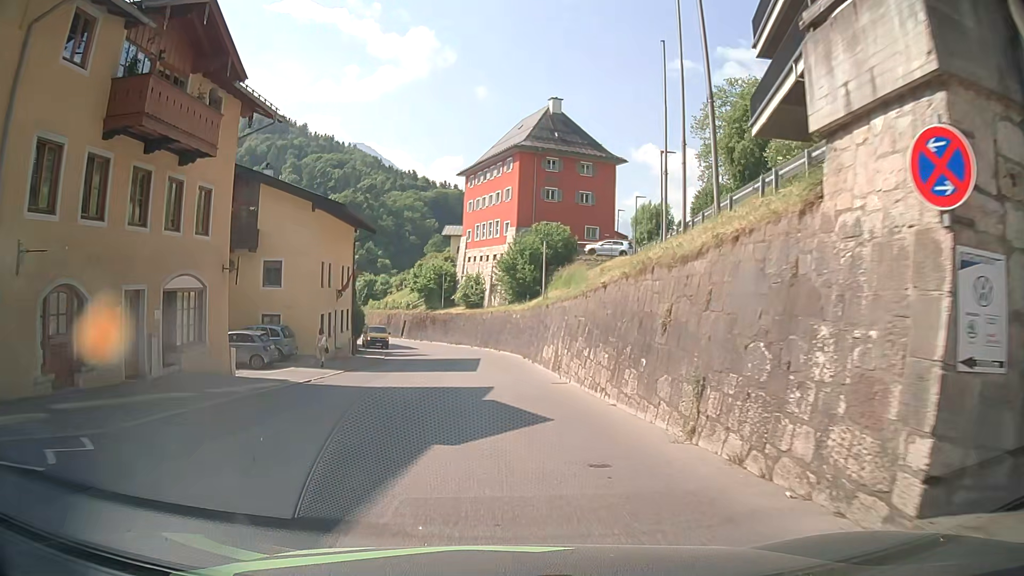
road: tertiary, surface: asphalt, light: Day
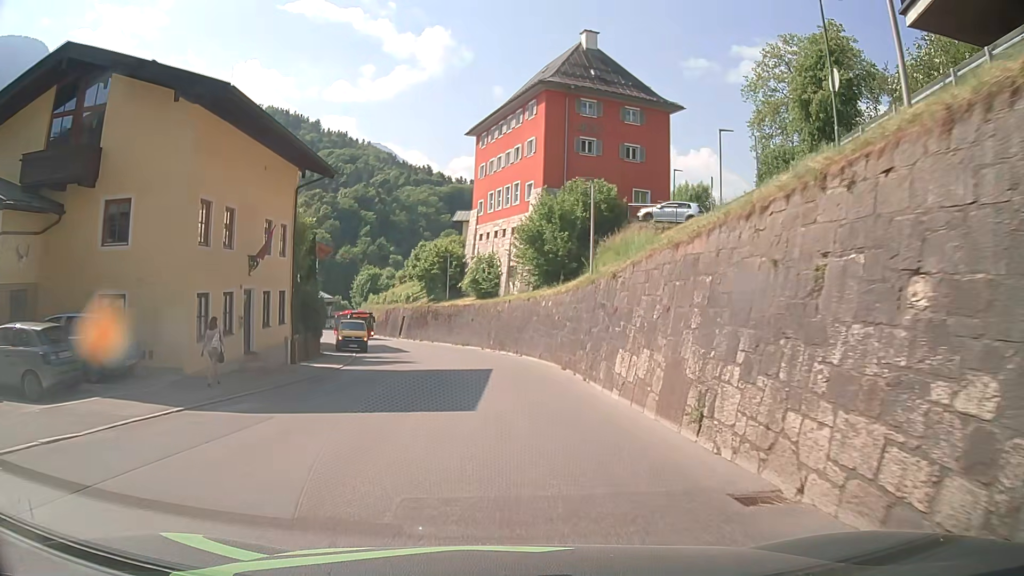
(-0.2, +15.6) m; -2°
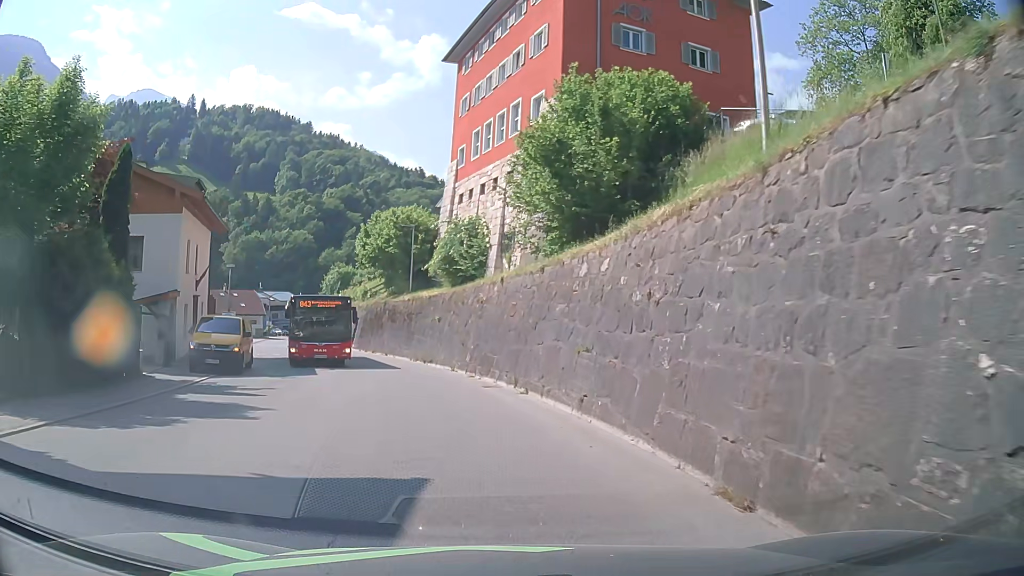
(+0.3, +19.0) m; 0°
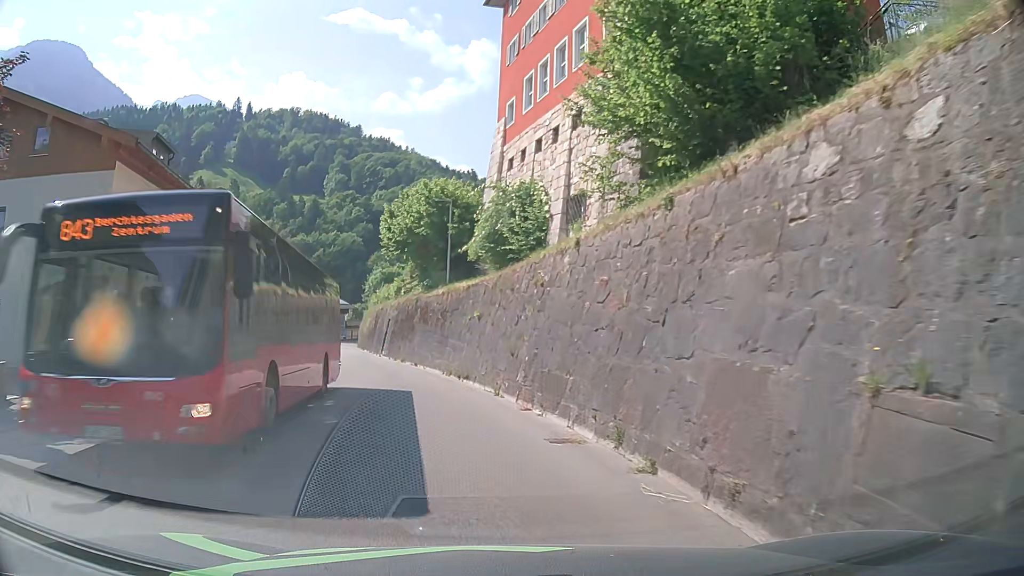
(-0.2, +8.7) m; -4°
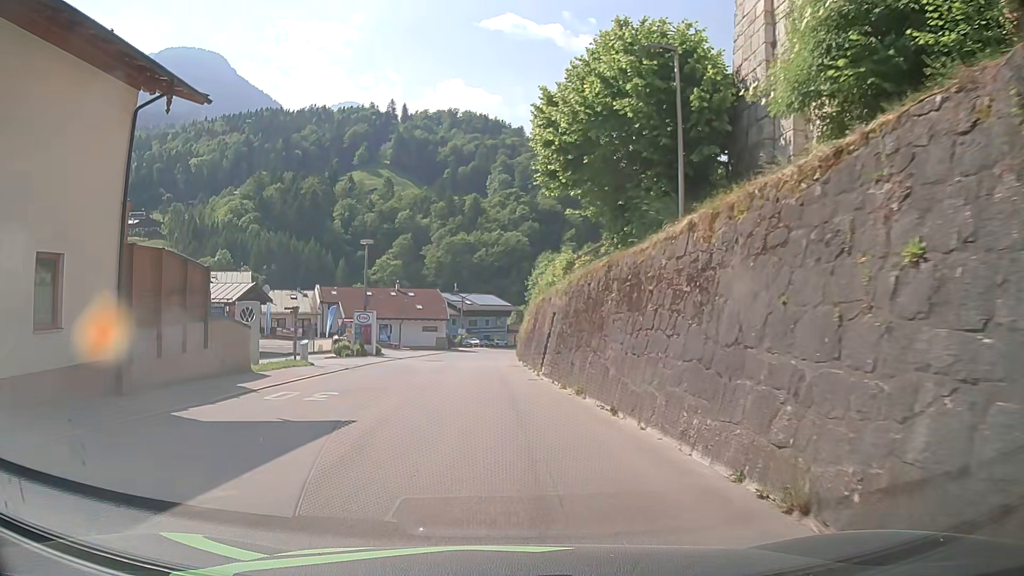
(-2.3, +17.4) m; -14°
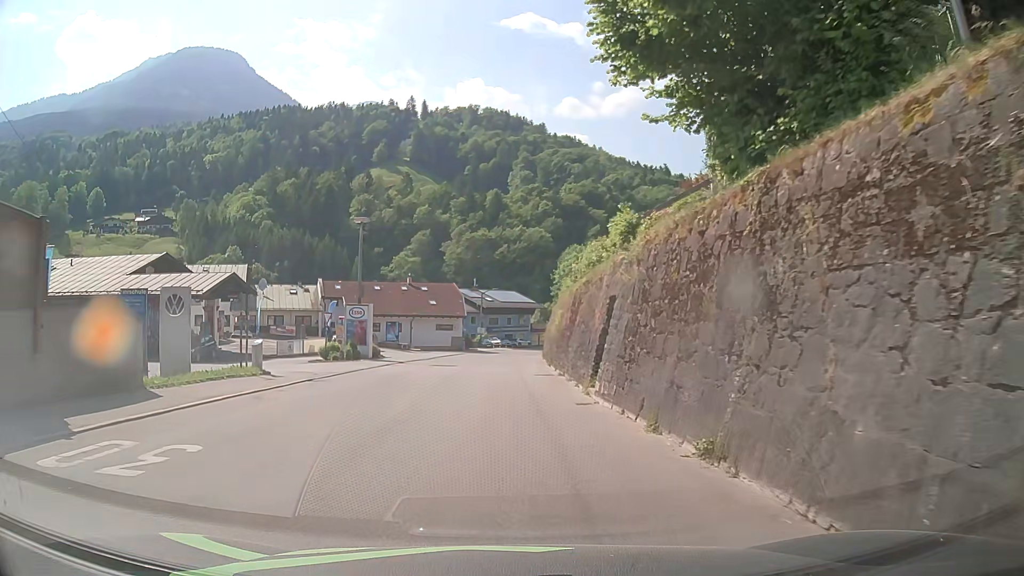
(-0.3, +9.0) m; -3°
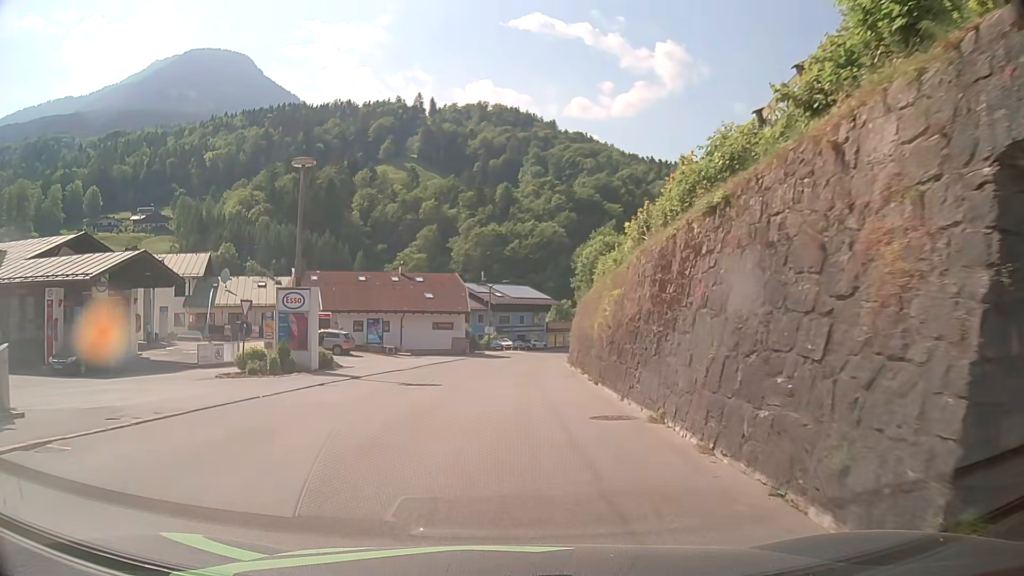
(-0.1, +14.0) m; 0°
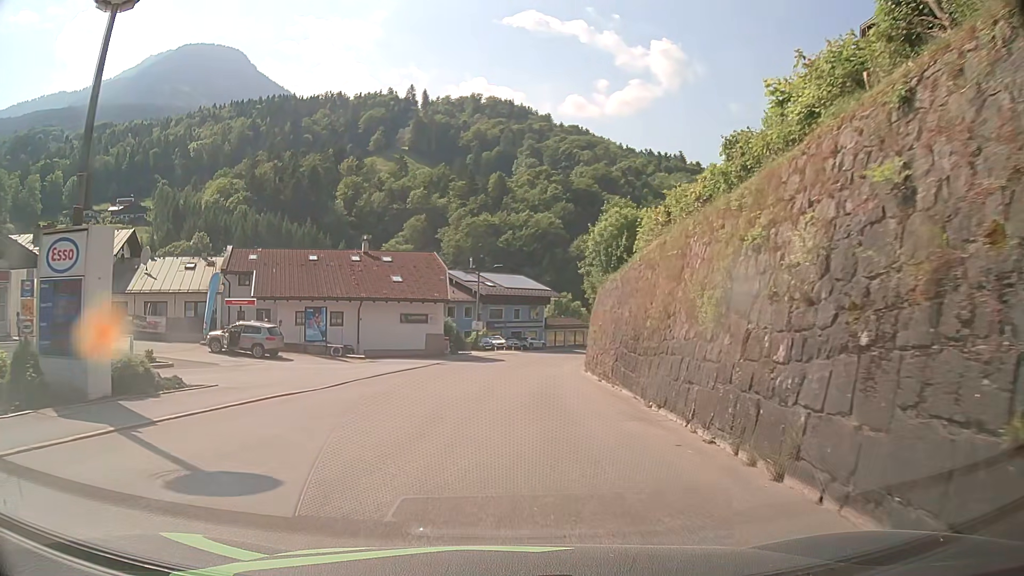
(-0.2, +14.5) m; 0°
(0, +10) (0, +20) (+1, +30) (+2, +40) (+3, +50) (+4, +60) (+7, +69) (+10, +79) (+14, +88) (+20, +96) m
